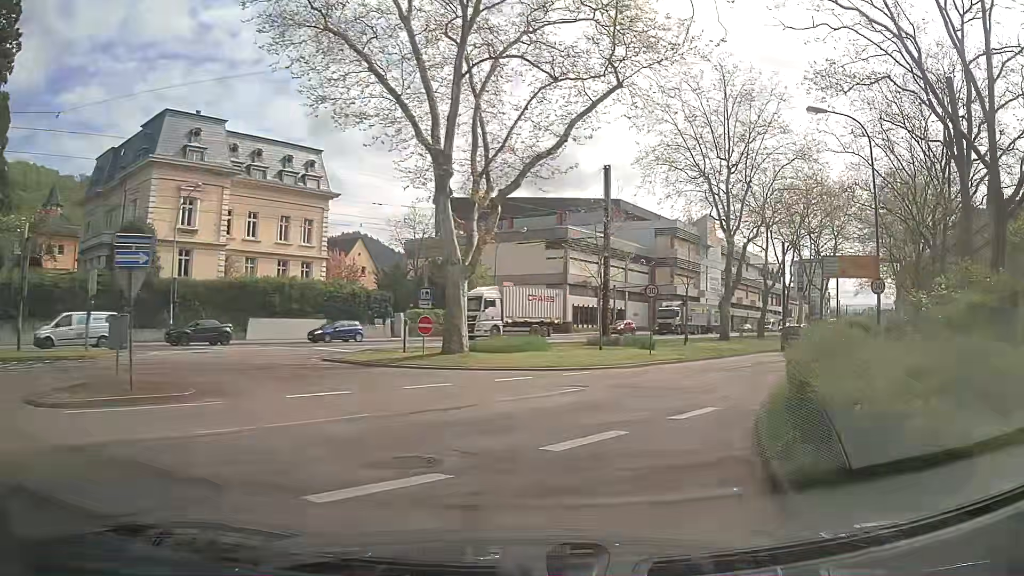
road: tertiary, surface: asphalt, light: Day
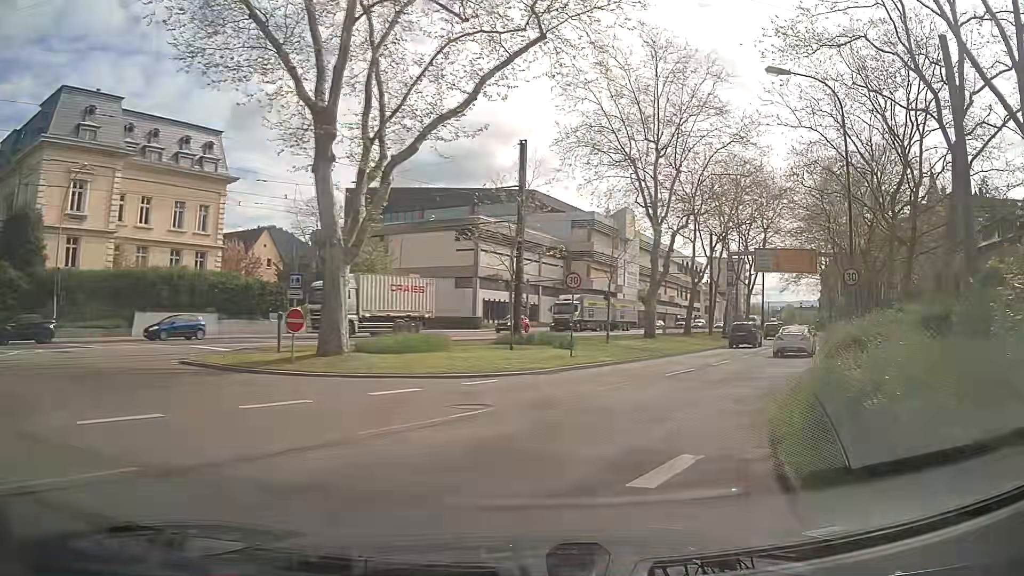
(+0.2, +4.3) m; +6°
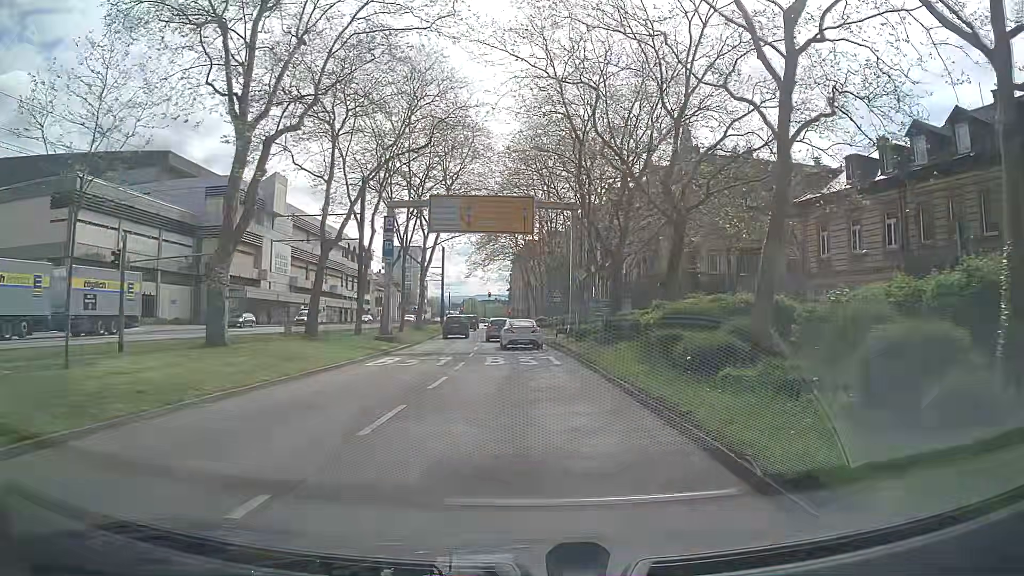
(+7.0, +20.6) m; +28°
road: primary
